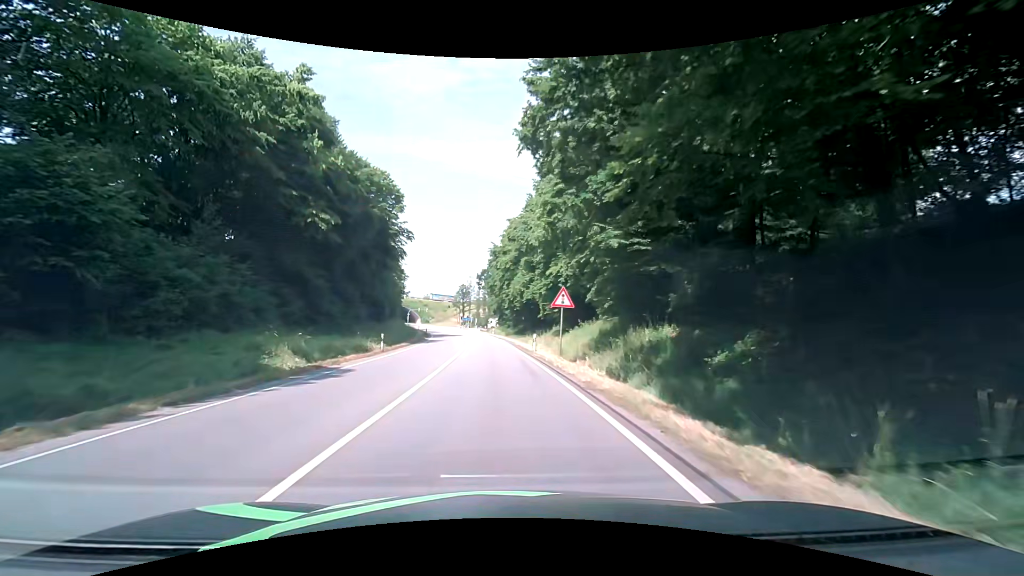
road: primary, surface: asphalt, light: Day
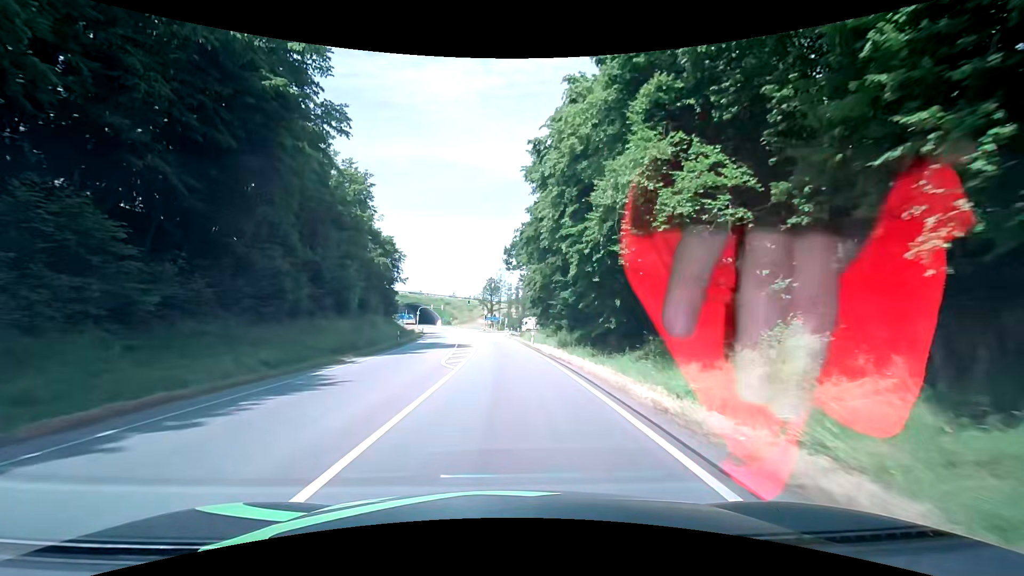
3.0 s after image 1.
(-0.7, +40.3) m; -3°
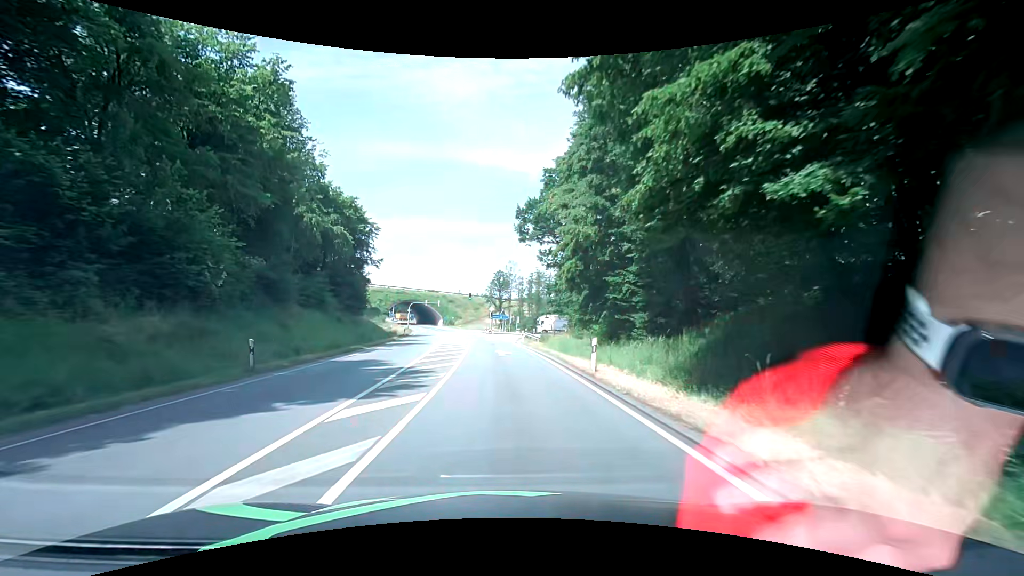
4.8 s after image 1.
(-0.2, +24.3) m; -1°
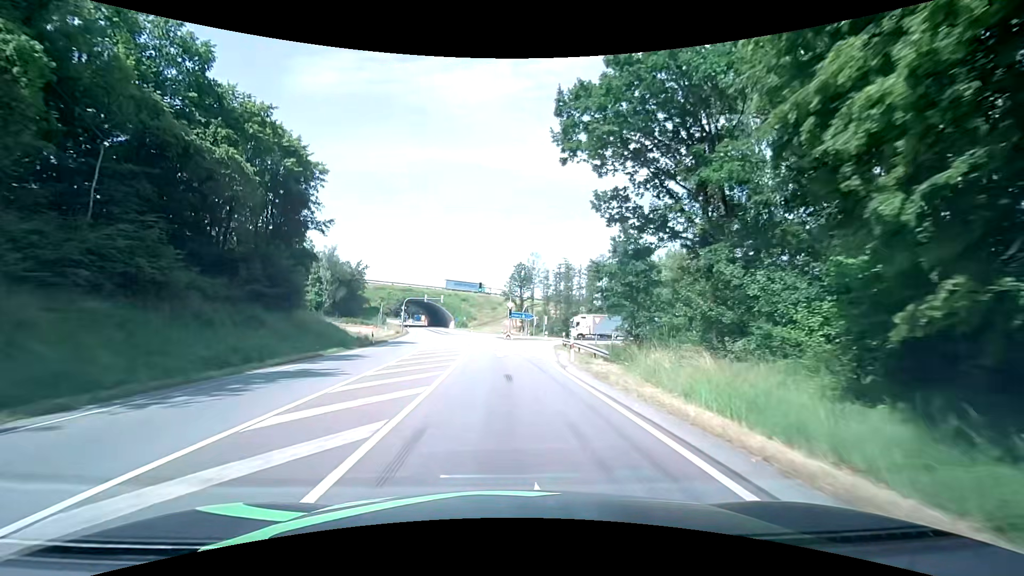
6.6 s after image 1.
(-0.4, +24.3) m; -3°
(0, +10) (0, +20) (-1, +30) (-1, +40) (-2, +50) (-3, +60) (-4, +70) (-6, +80) (-7, +90) (-9, +100) m
